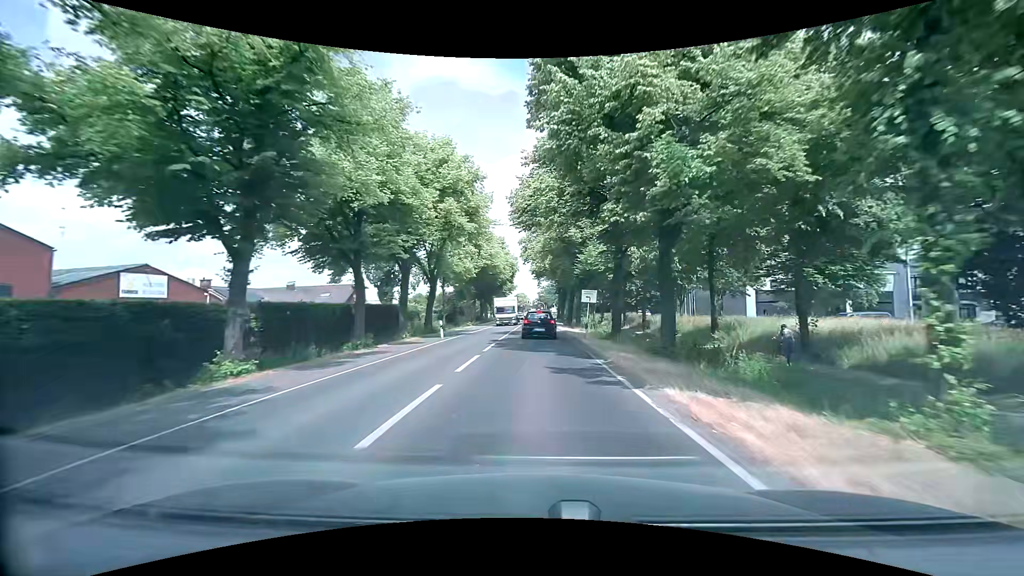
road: secondary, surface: asphalt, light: Day
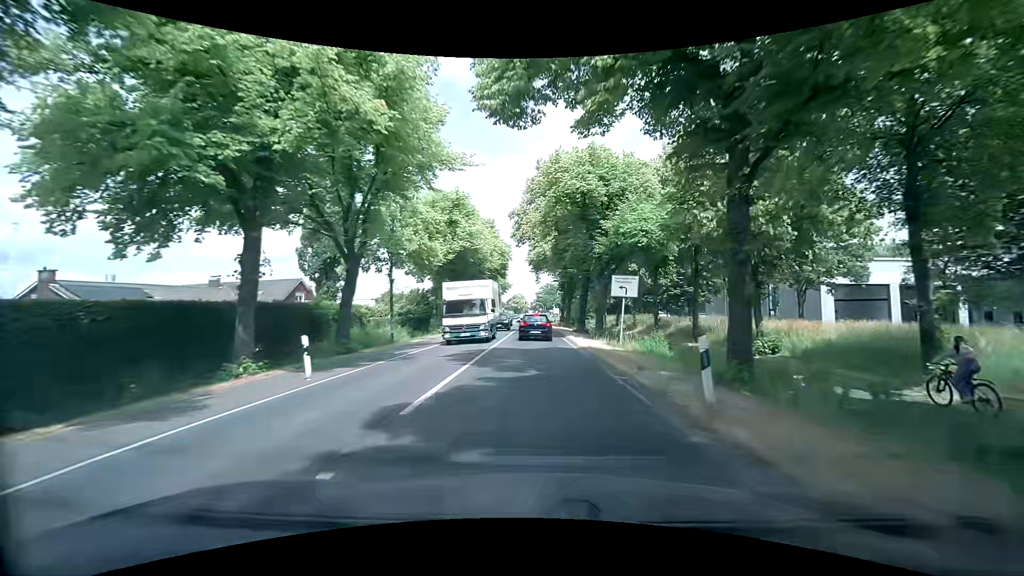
(0.0, +17.0) m; 0°
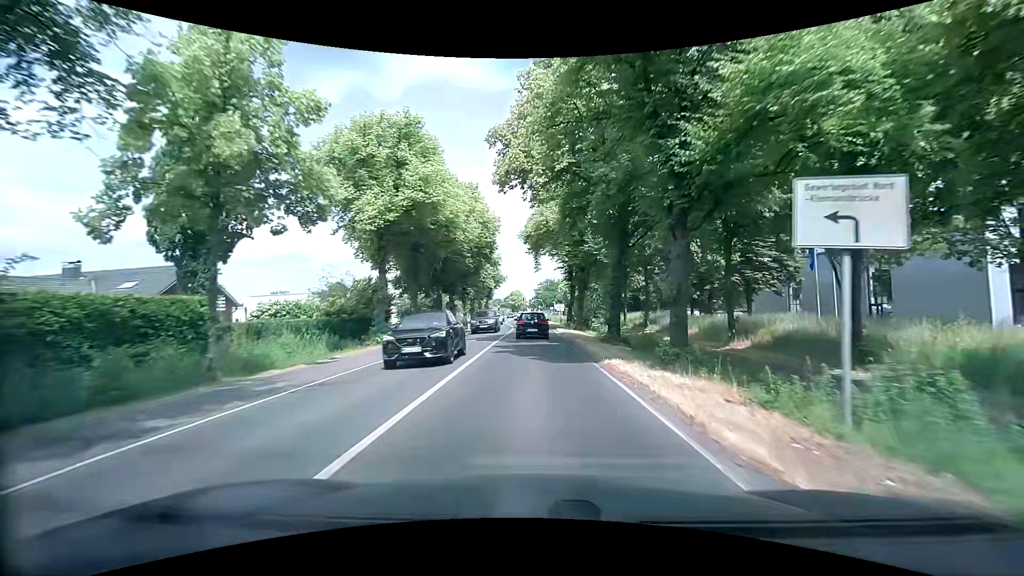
(0.0, +17.3) m; 0°
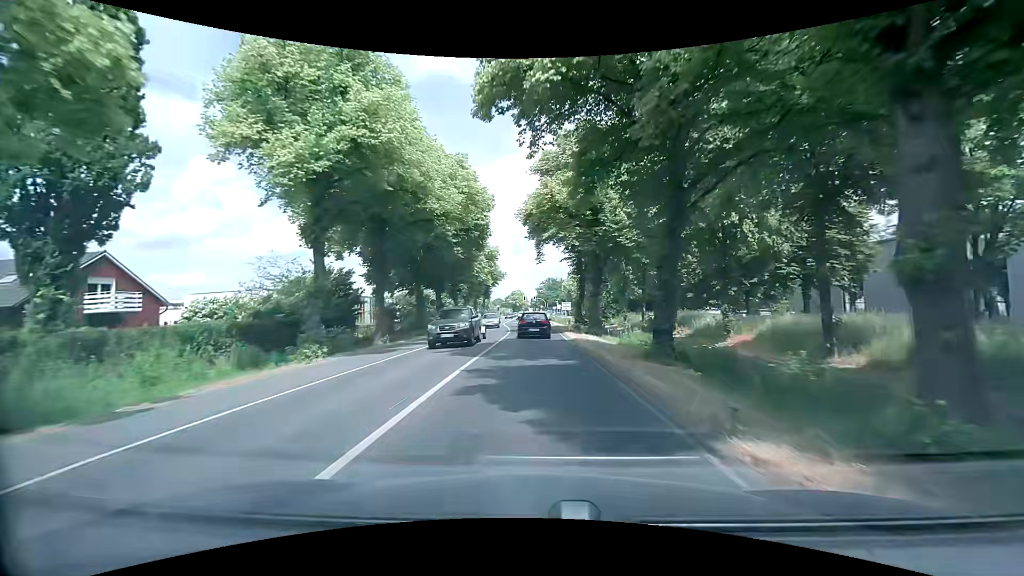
(0.0, +8.8) m; 0°
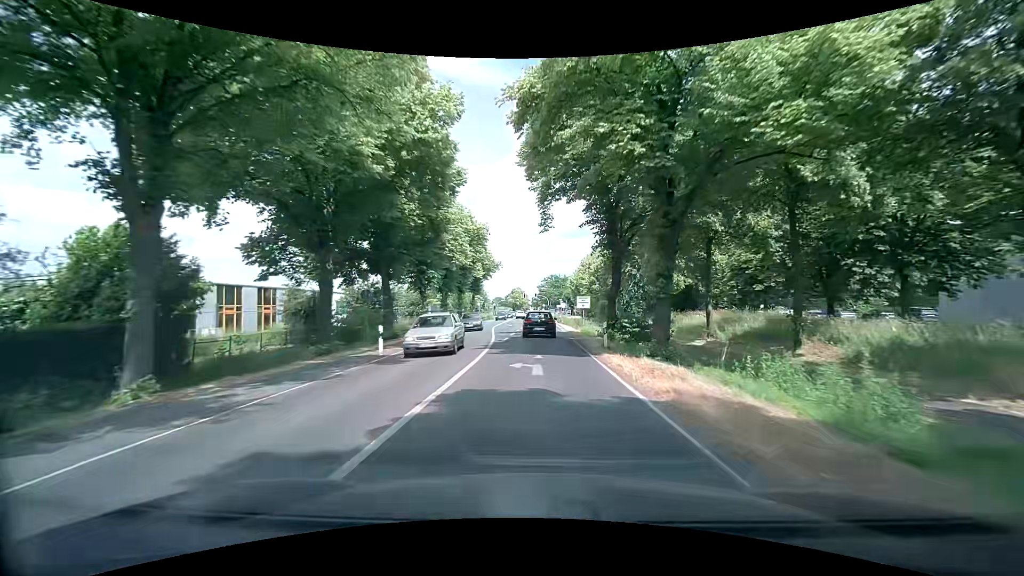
(-0.1, +17.8) m; 0°
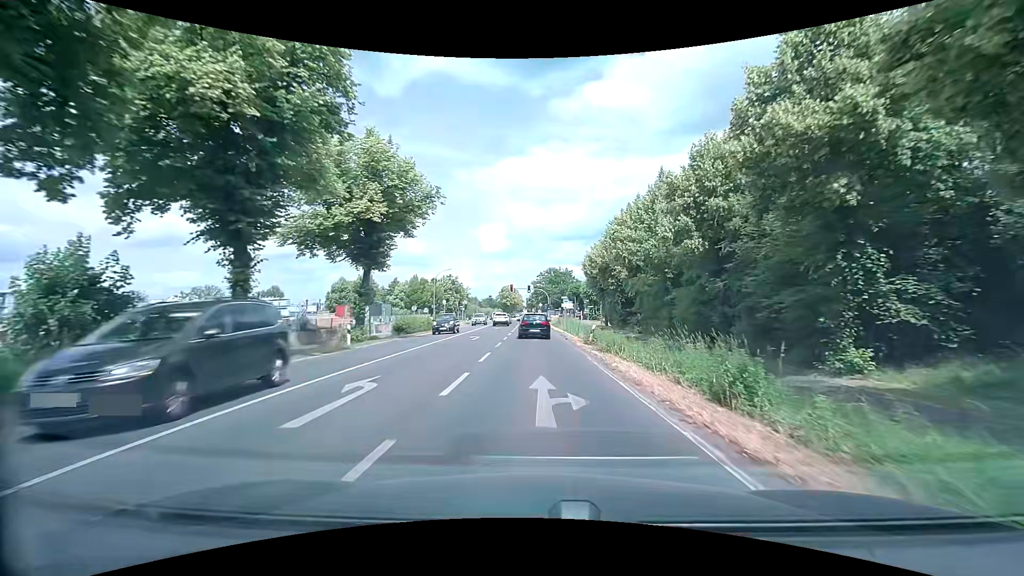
(+0.3, +44.9) m; +1°
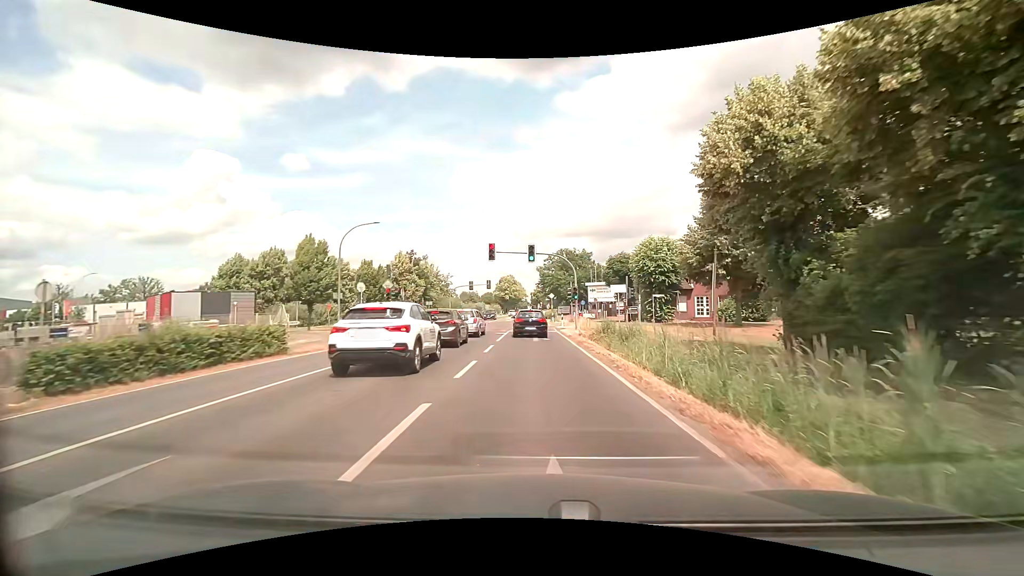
(-0.7, +46.3) m; -1°
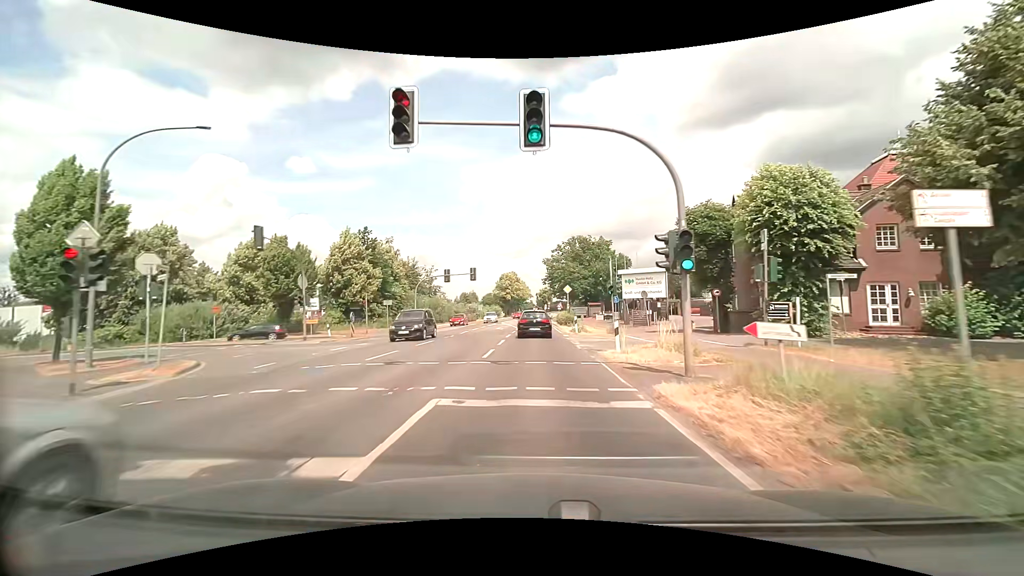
(0.0, +25.5) m; 0°
(0, +10) (0, +20) (0, +30) (0, +40) (0, +50) (0, +60) (0, +70) (0, +80) (0, +90) (0, +100) m
